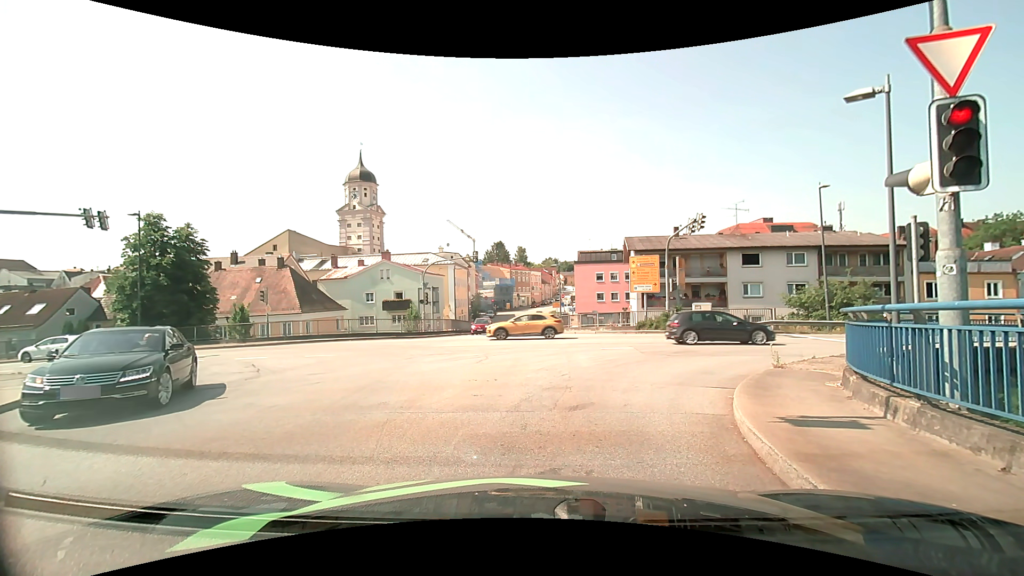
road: secondary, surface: asphalt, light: Day
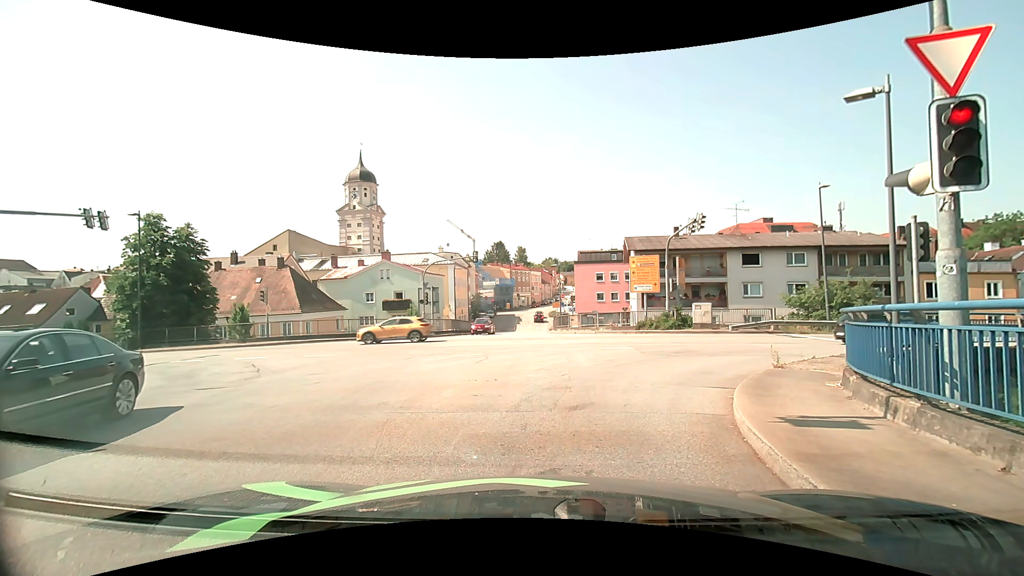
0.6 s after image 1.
(0.0, 0.0) m; 0°
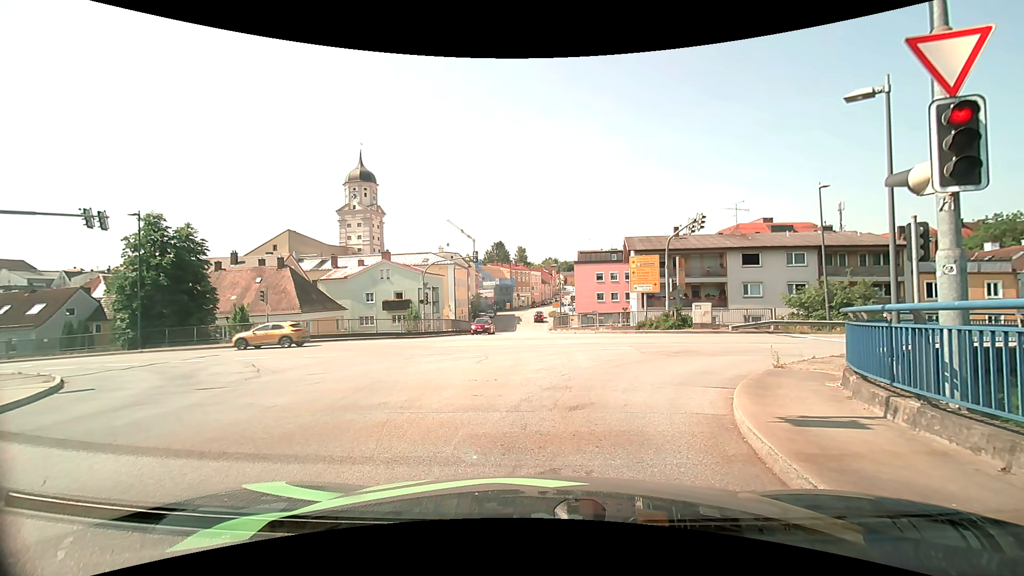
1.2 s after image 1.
(0.0, 0.0) m; 0°
